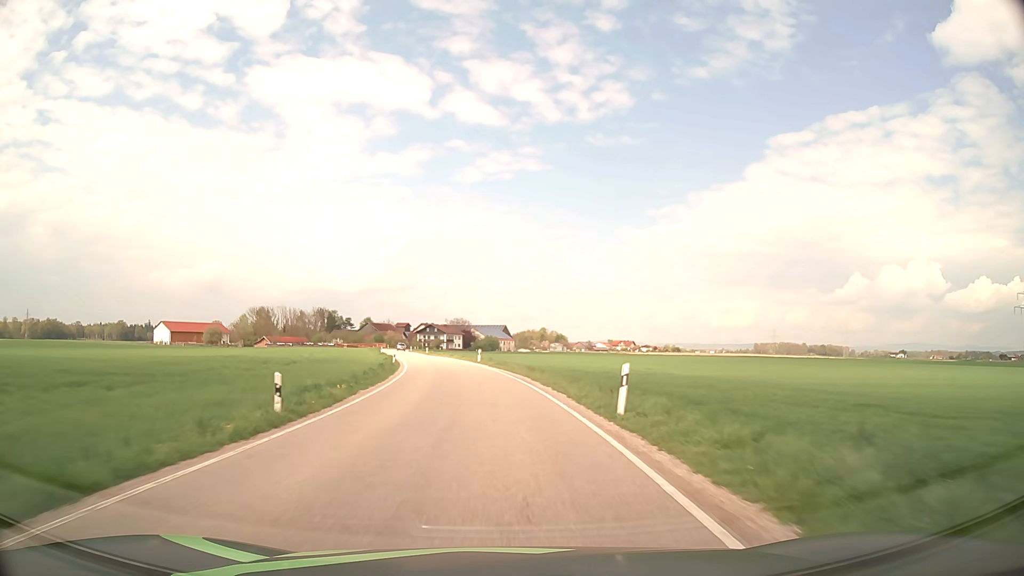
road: secondary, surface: asphalt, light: Day
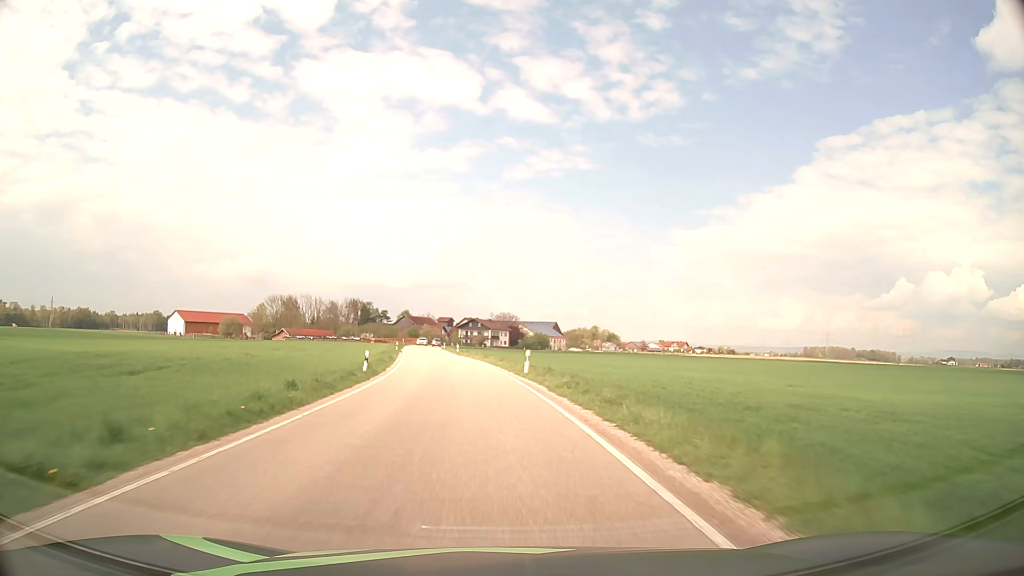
(-0.9, +25.0) m; -4°
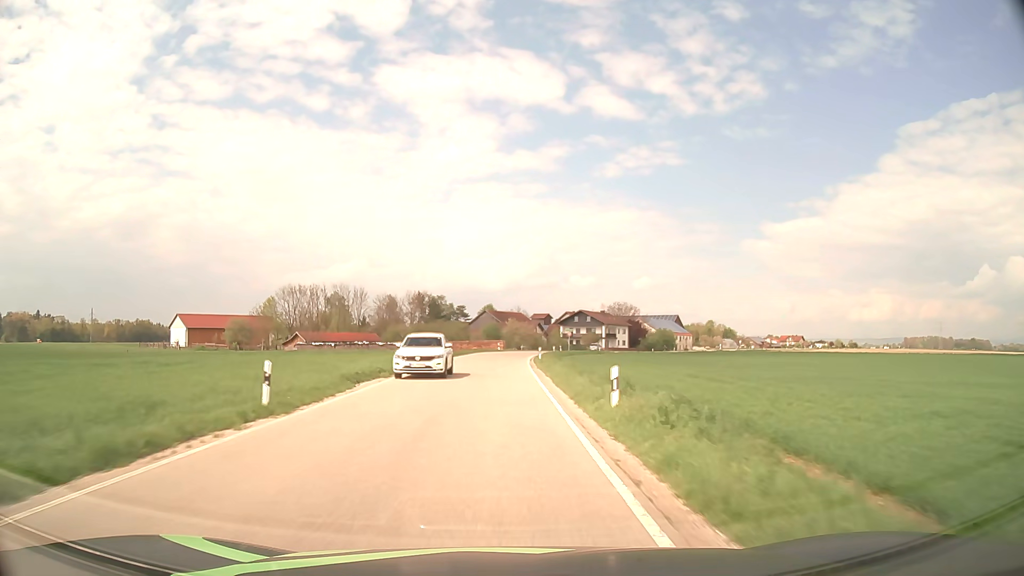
(-5.5, +62.2) m; -8°
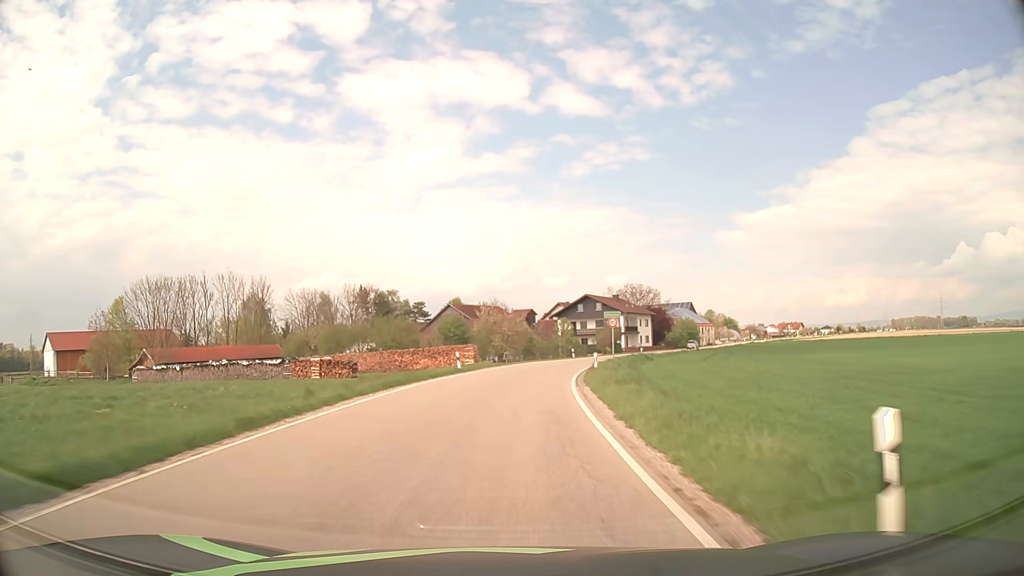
(+0.1, +50.0) m; +2°
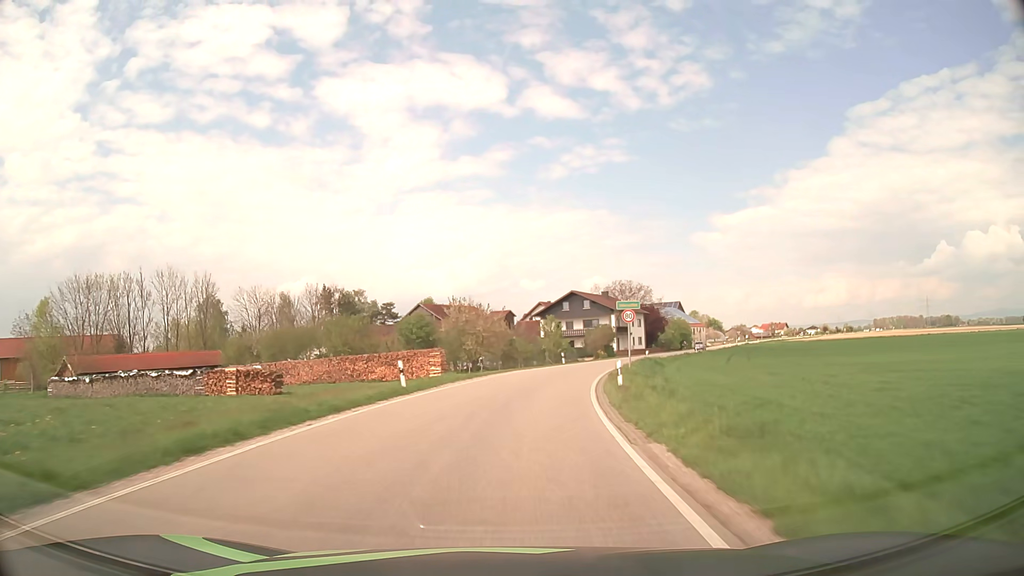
(+0.2, +12.5) m; +1°
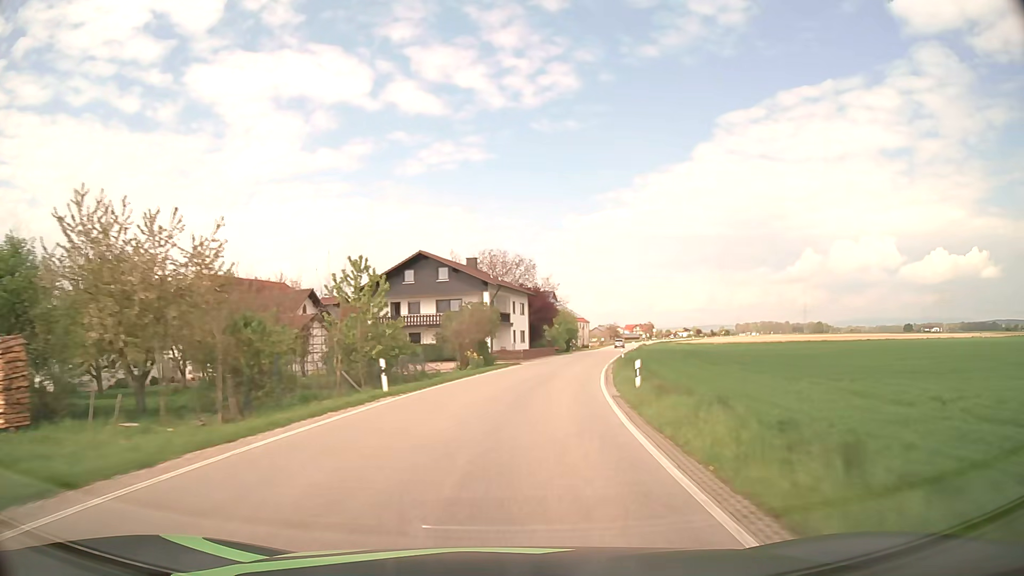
(+3.7, +37.3) m; +12°
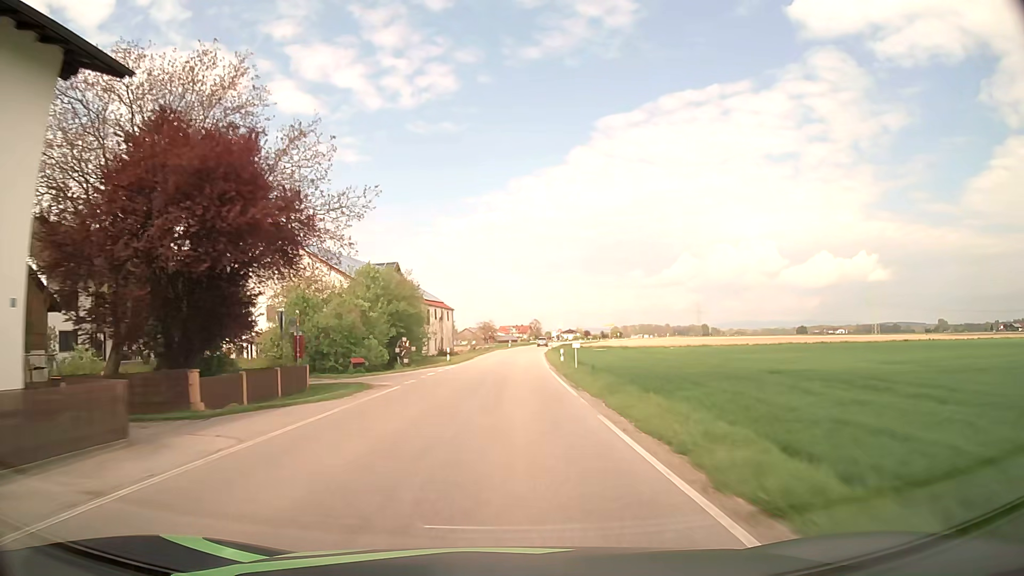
(+9.0, +62.0) m; +12°
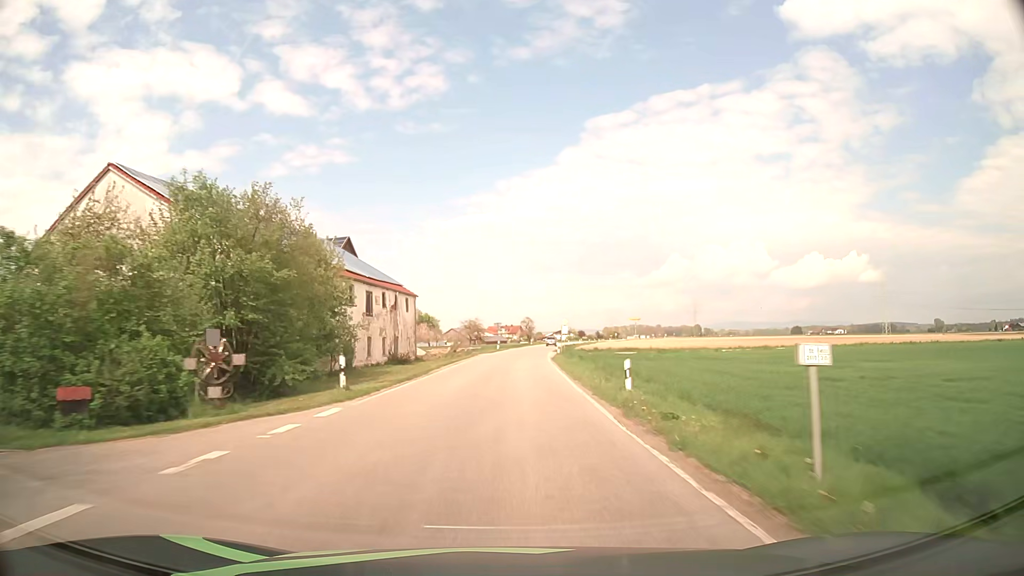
(+0.2, +25.1) m; +1°
(0, +10) (0, +20) (0, +30) (+1, +40) (+1, +50) (+2, +60) (+3, +70) (+4, +80) (+5, +90) (+6, +100) m
